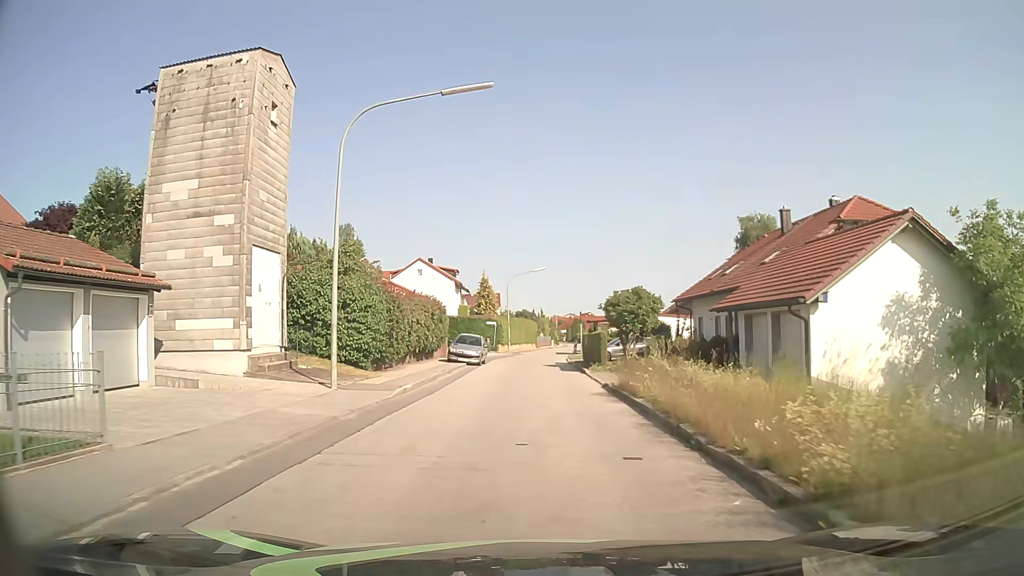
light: Day
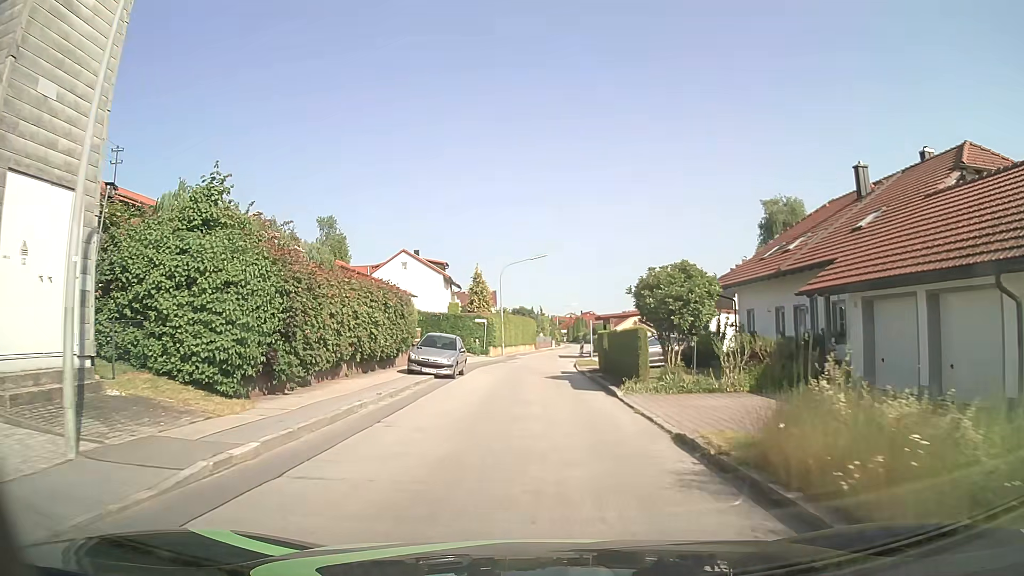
(0.0, +9.8) m; 0°
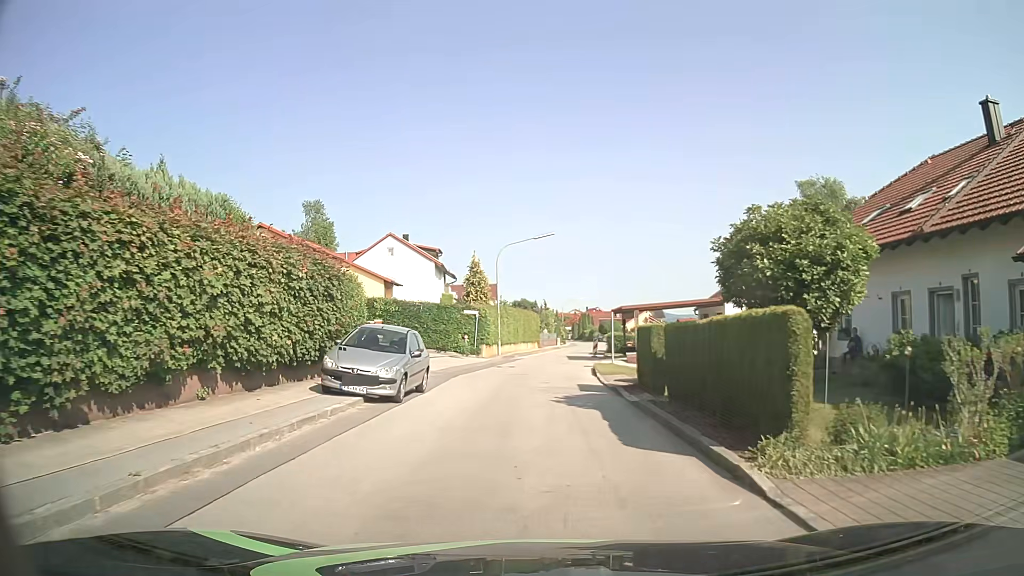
(-0.1, +9.4) m; 0°
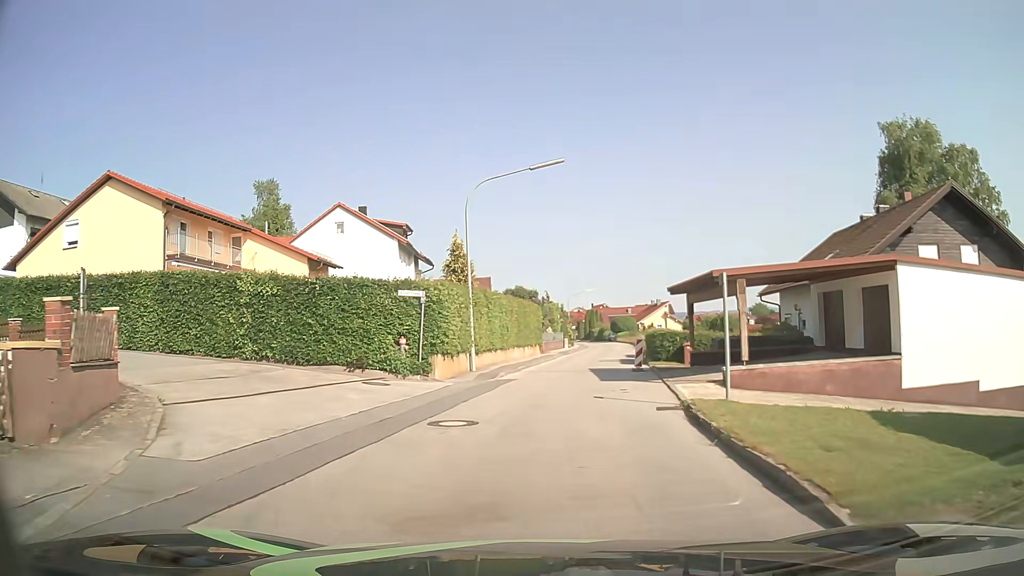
(0.0, +18.2) m; 0°
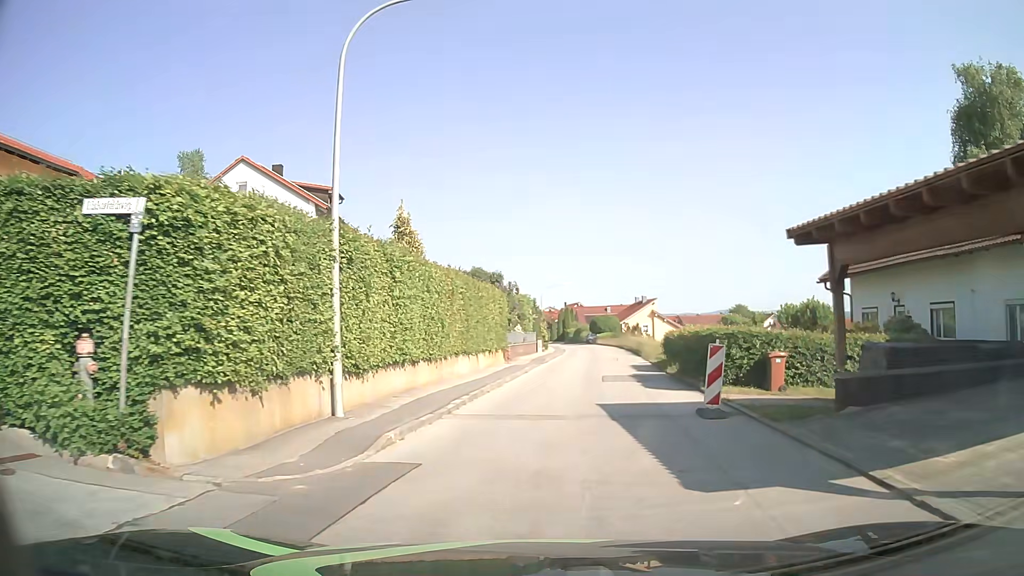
(+0.3, +14.0) m; +2°
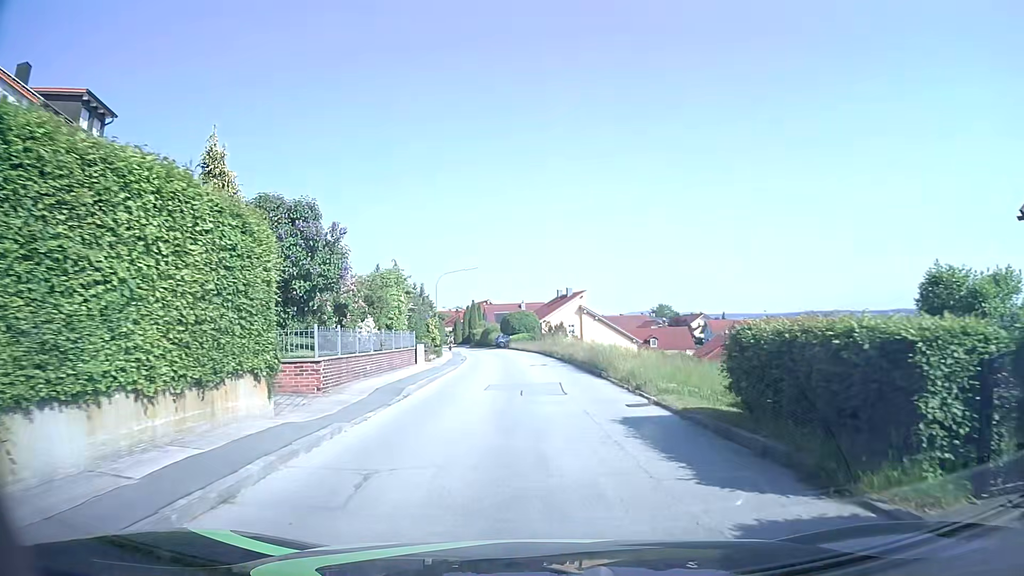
(+1.3, +19.3) m; +8°
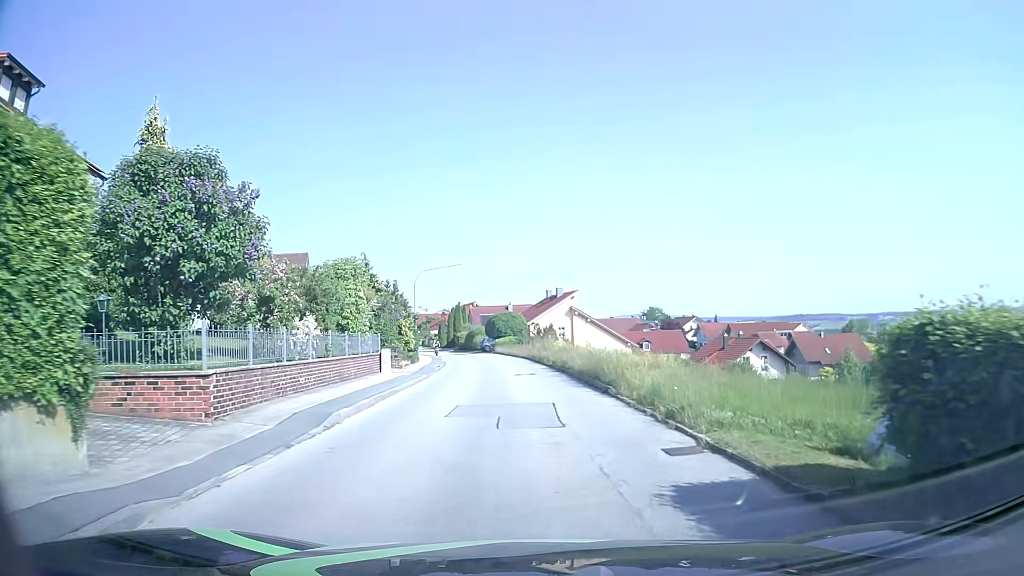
(+0.1, +4.9) m; +1°
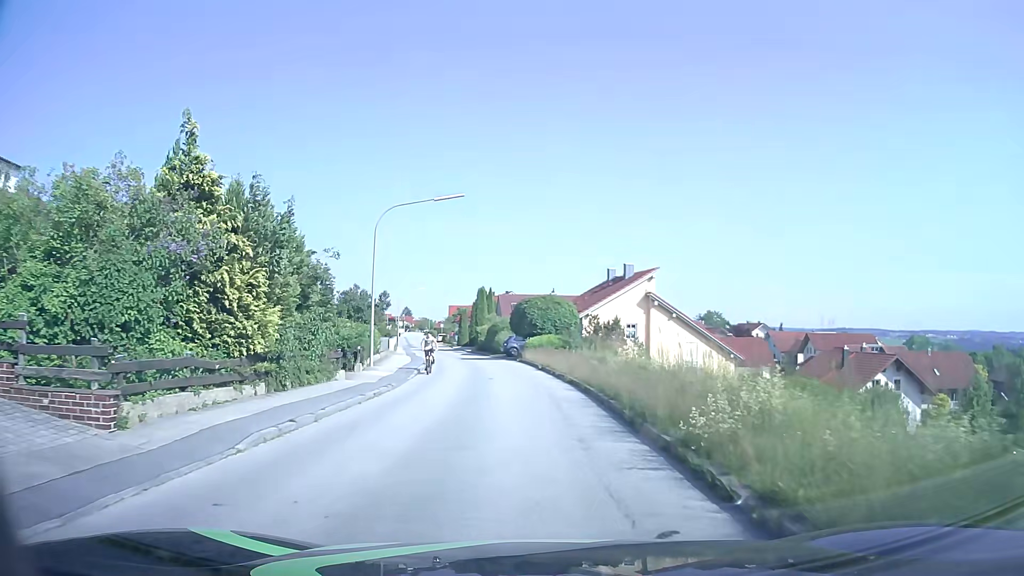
(-0.5, +24.8) m; -3°
(0, +10) (-1, +20) (-2, +30) (-3, +40) (-5, +50) (-7, +59) (-9, +69) (-11, +79) (-13, +89) (-15, +99) m
